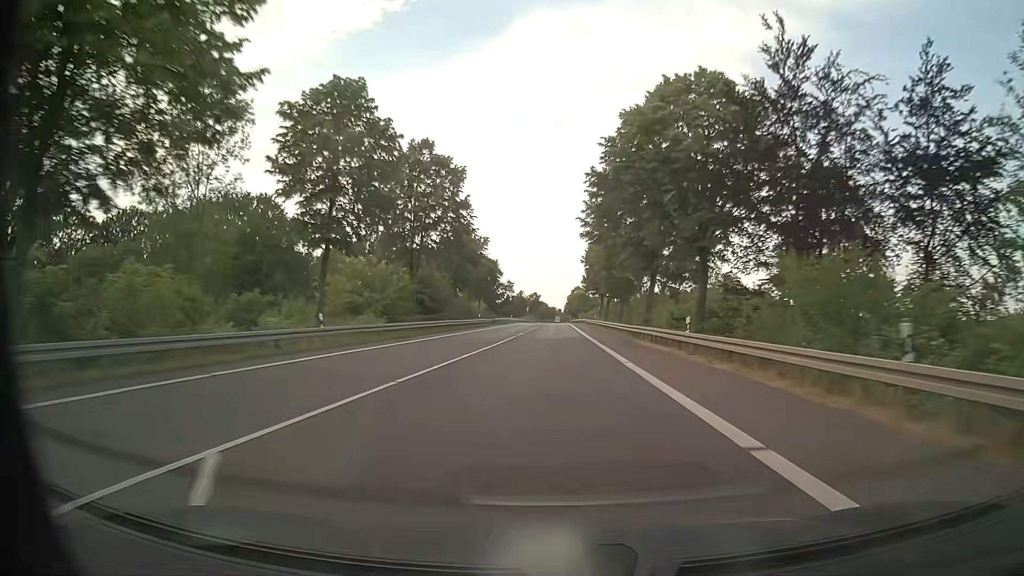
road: primary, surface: asphalt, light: Day
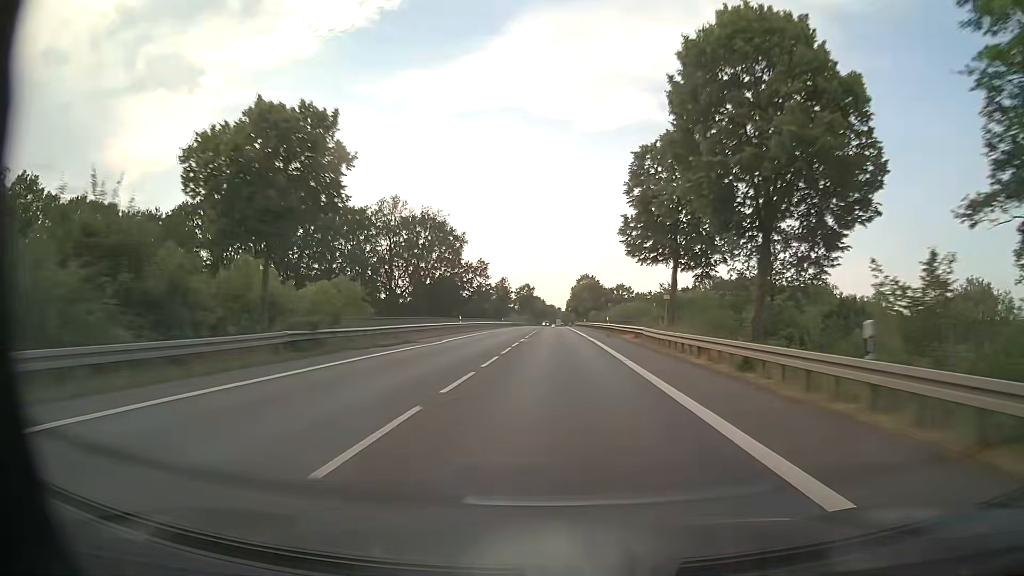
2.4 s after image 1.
(+0.2, +66.4) m; 0°
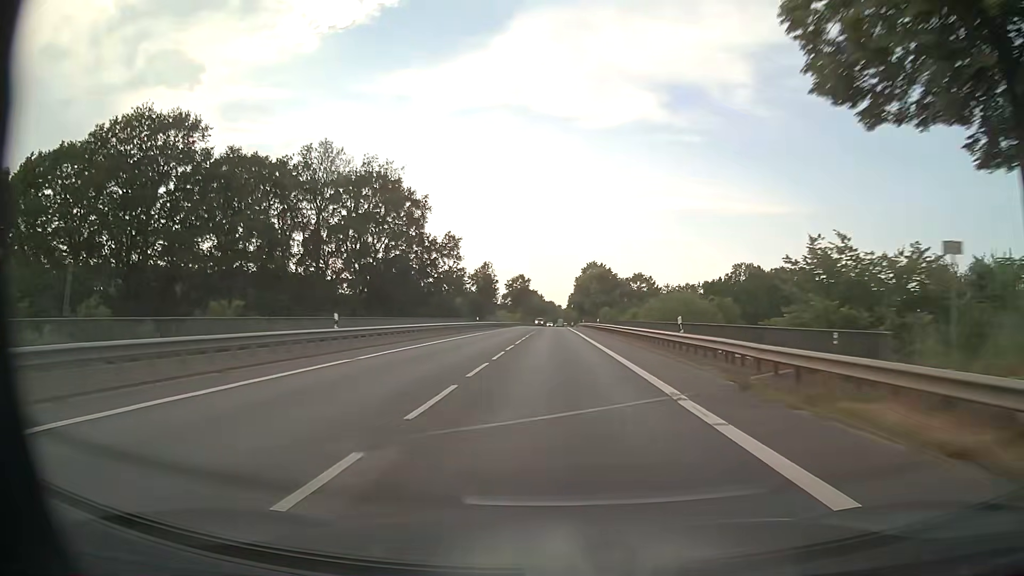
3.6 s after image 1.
(0.0, +33.3) m; 0°
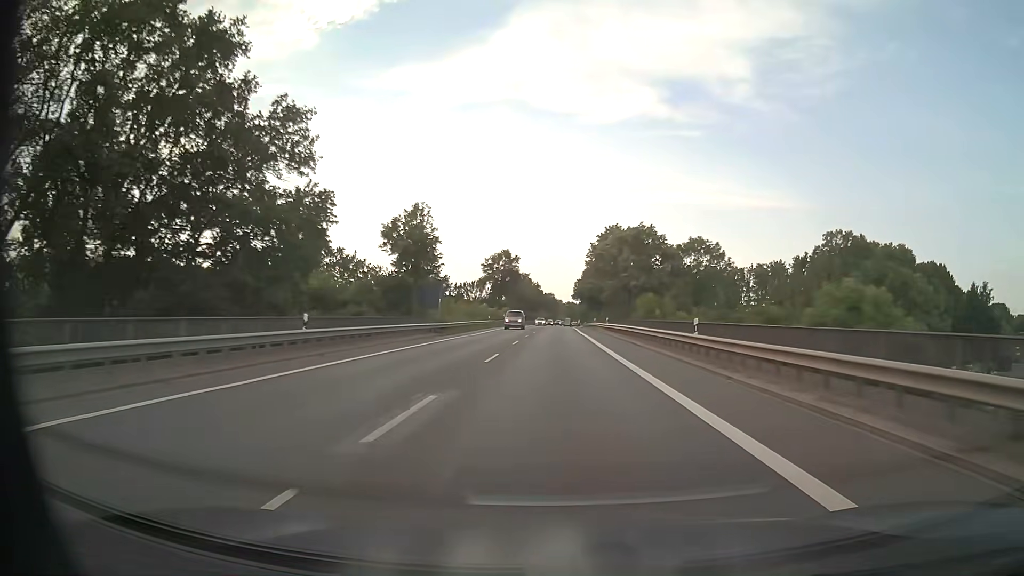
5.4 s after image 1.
(+0.1, +50.0) m; 0°
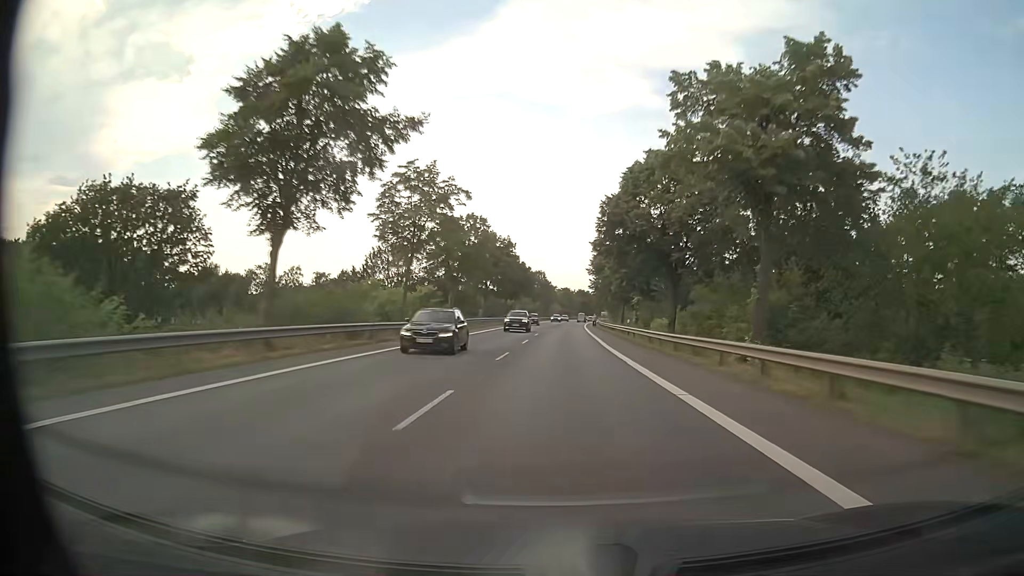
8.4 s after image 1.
(+0.2, +83.4) m; 0°
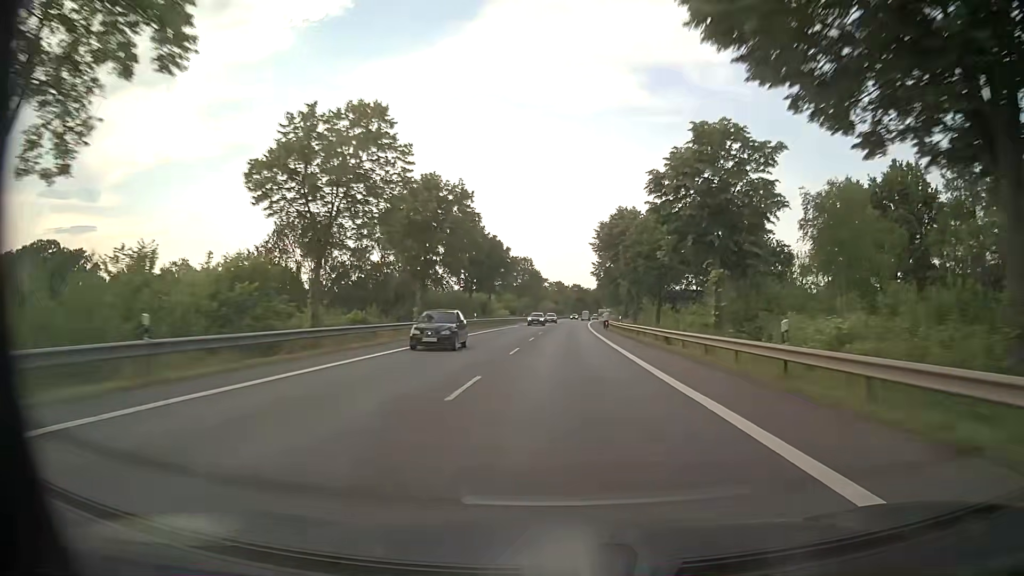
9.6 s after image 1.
(+0.3, +33.4) m; +1°
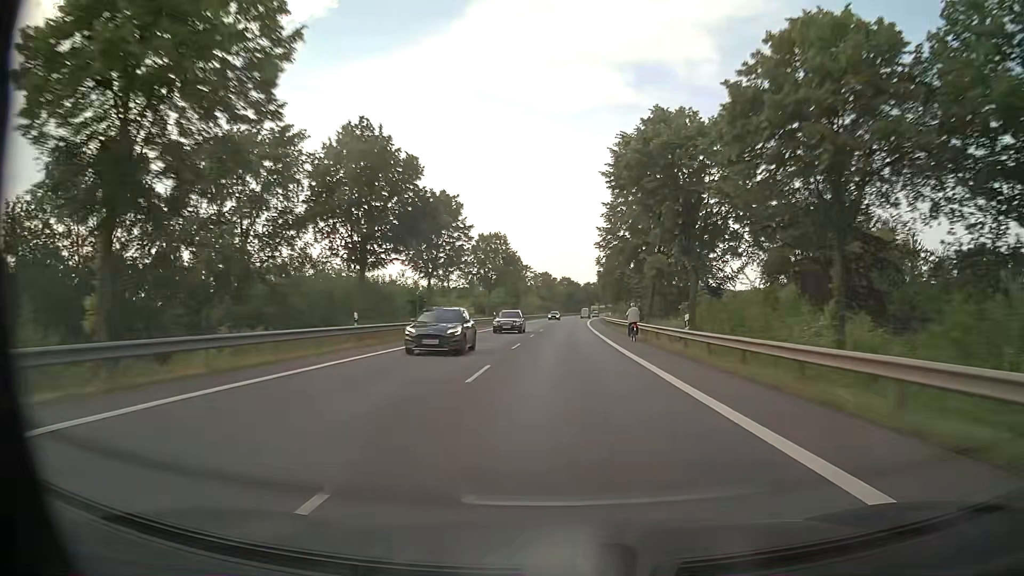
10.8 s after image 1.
(+0.4, +33.4) m; +2°
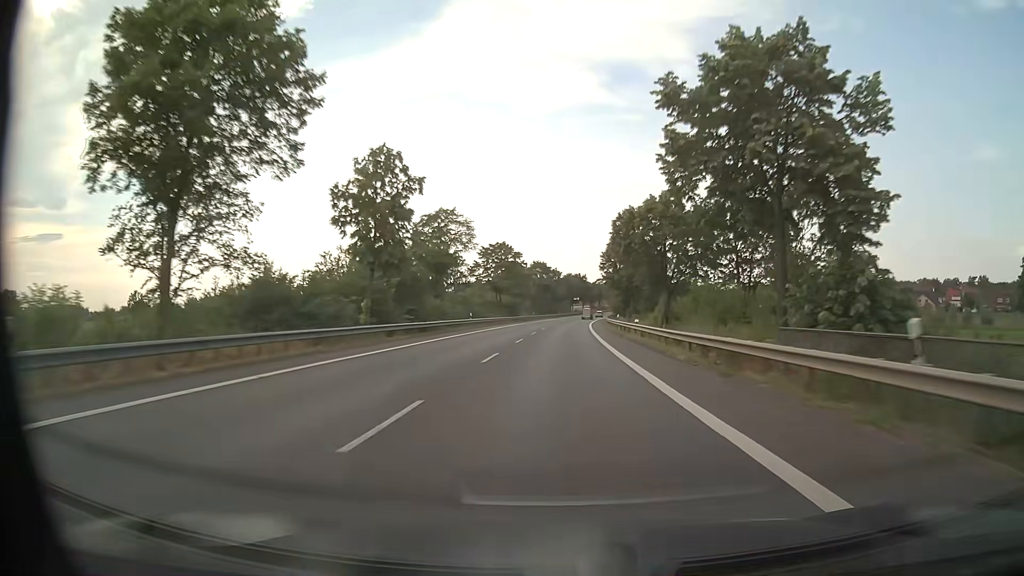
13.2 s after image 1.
(+0.7, +66.6) m; +2°
(0, +10) (0, +20) (0, +30) (0, +40) (+1, +50) (+1, +60) (+1, +70) (+2, +80) (+2, +90) (+3, +100) m
